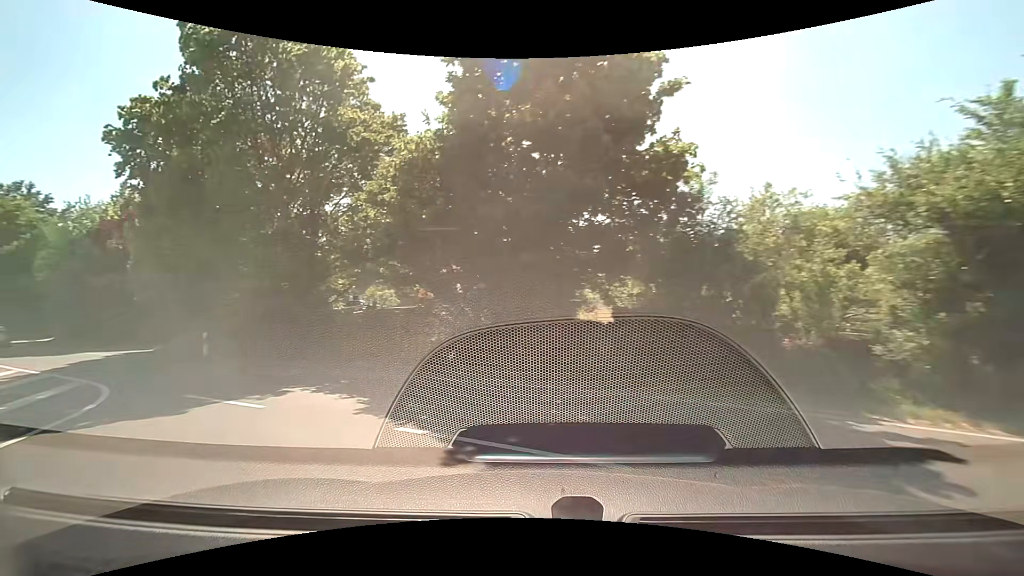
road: primary_link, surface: asphalt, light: Day
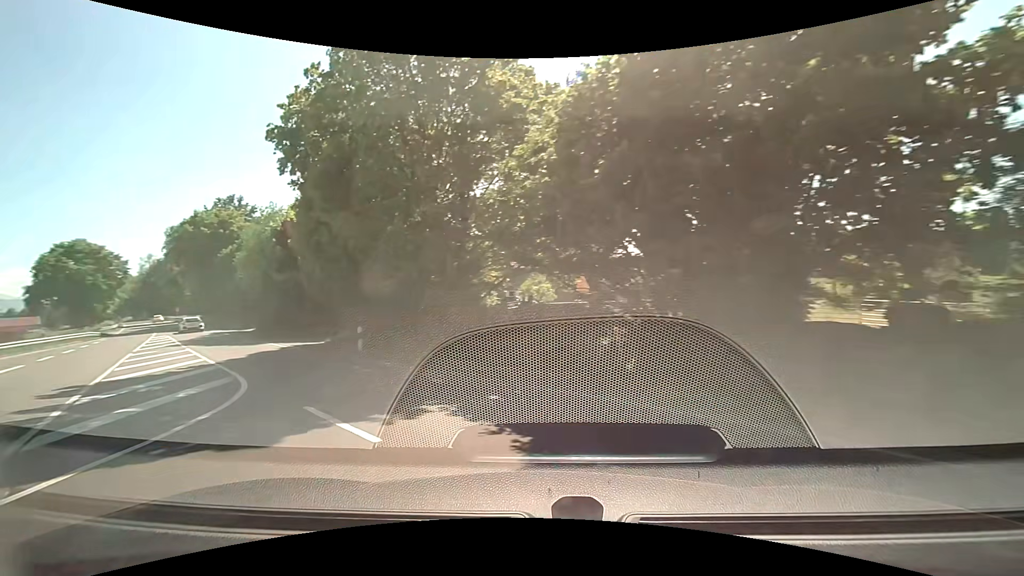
(-0.4, +3.4) m; -11°
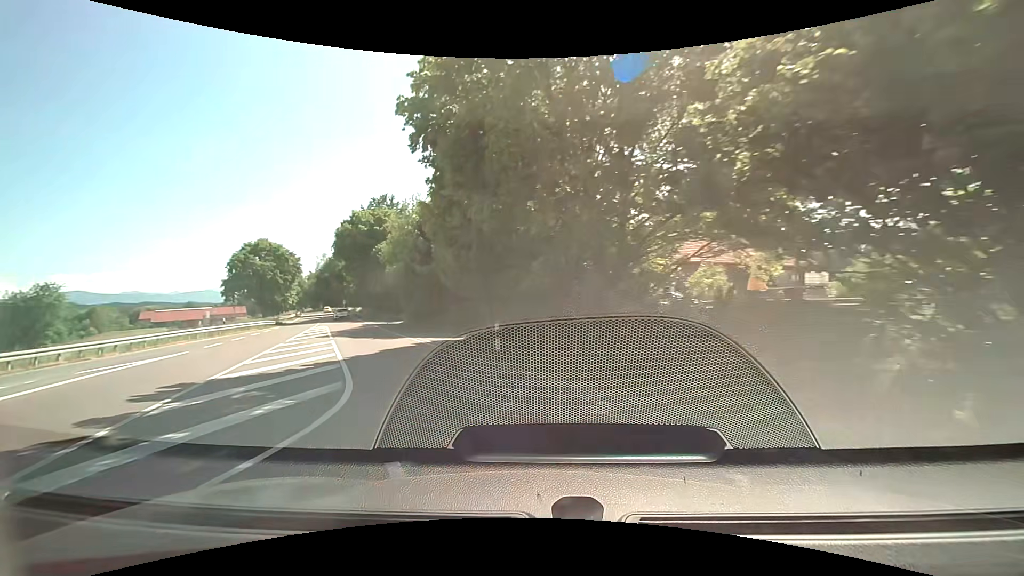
(-0.4, +3.9) m; -12°
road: primary
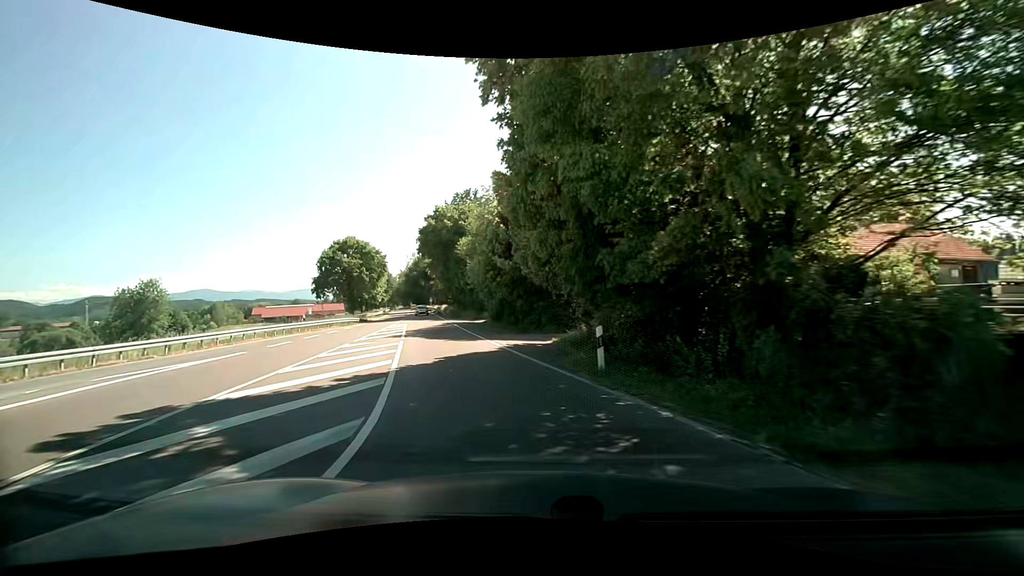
(-0.5, +4.3) m; -12°
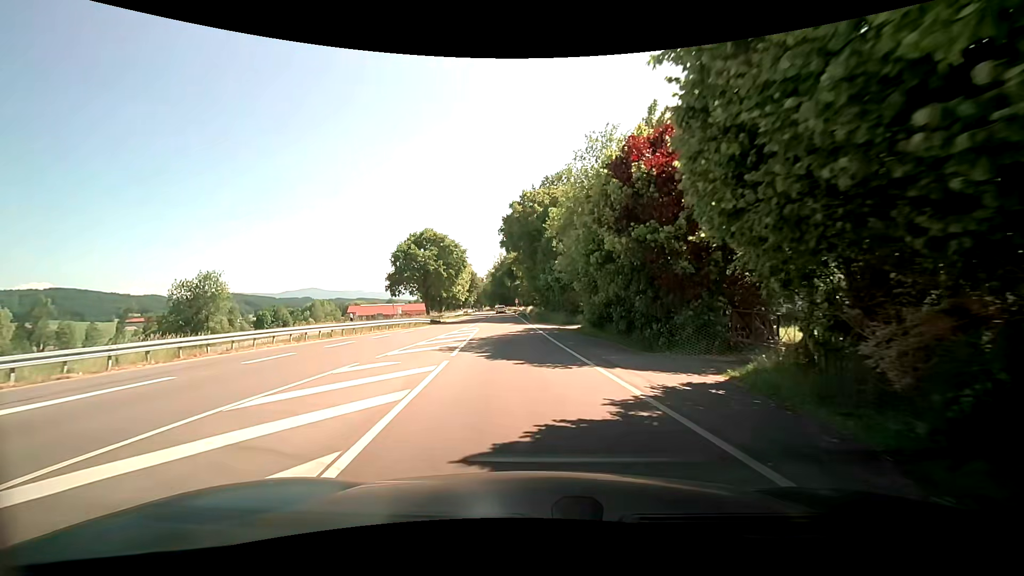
(-2.2, +10.1) m; -17°
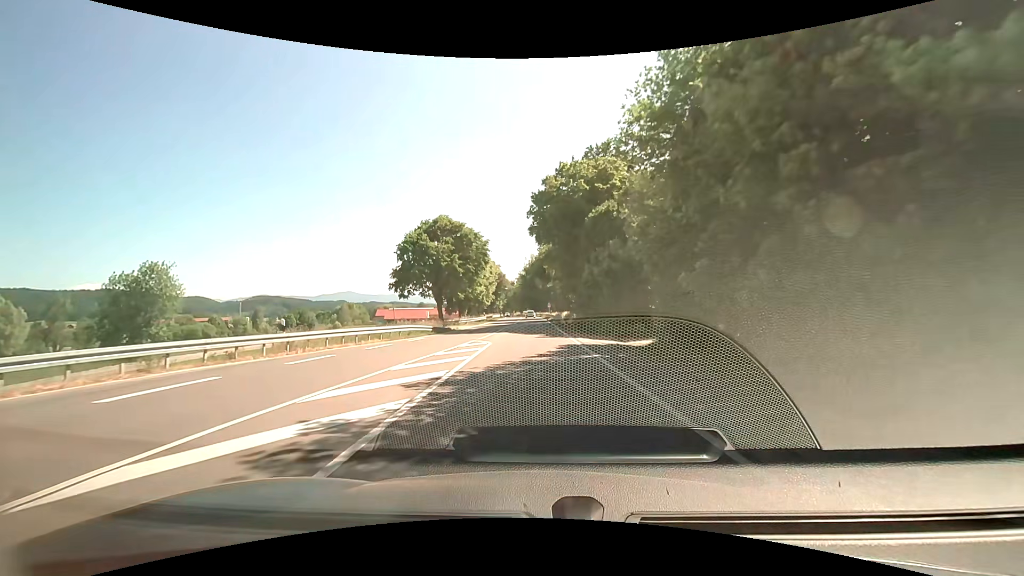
(-0.7, +12.7) m; -6°
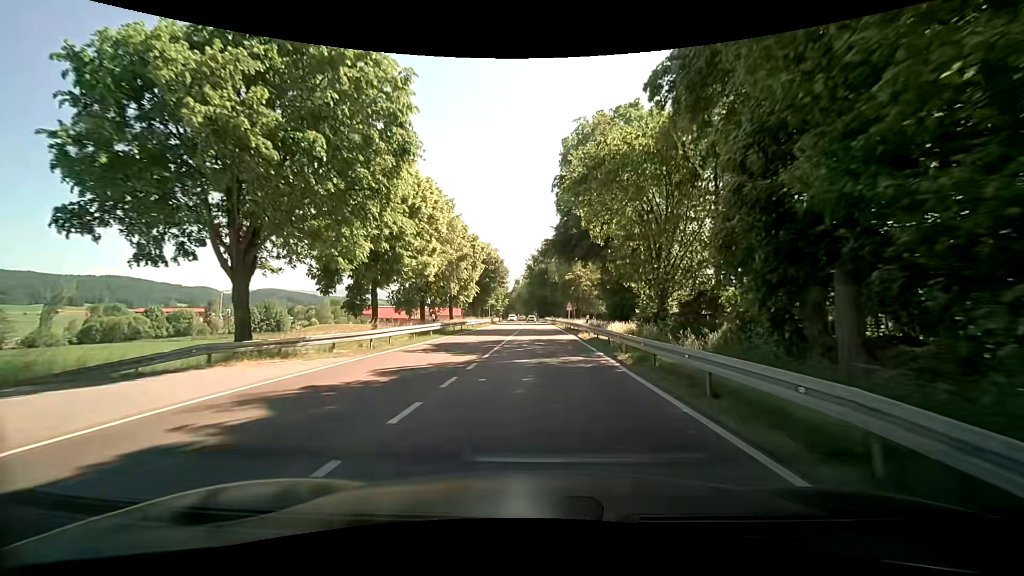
(-0.8, +39.5) m; -2°
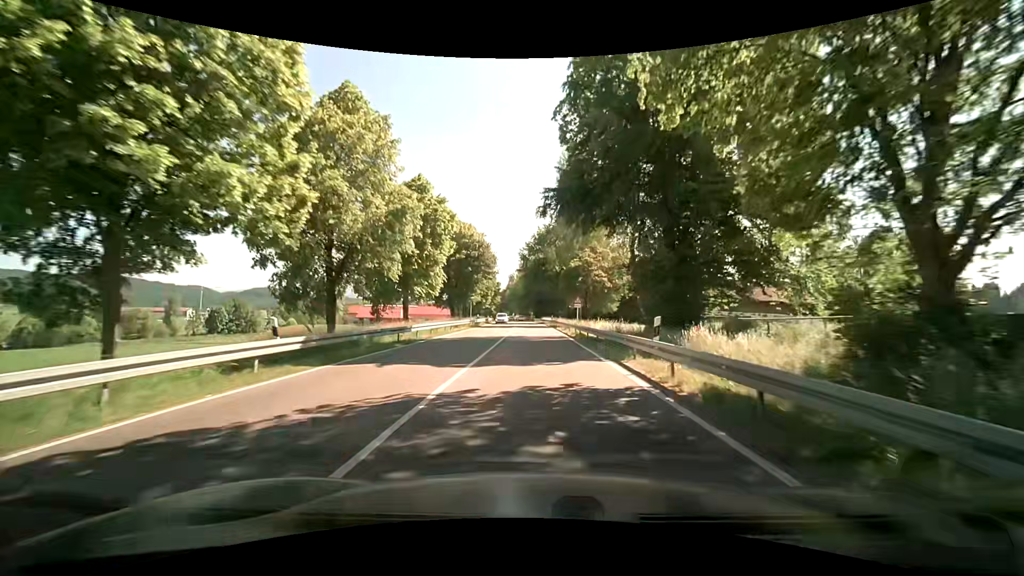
(+0.1, +18.2) m; +1°
(0, +10) (0, +20) (0, +30) (0, +40) (-1, +50) (-1, +60) (-1, +70) (-2, +80) (-3, +90) (-4, +100) m
